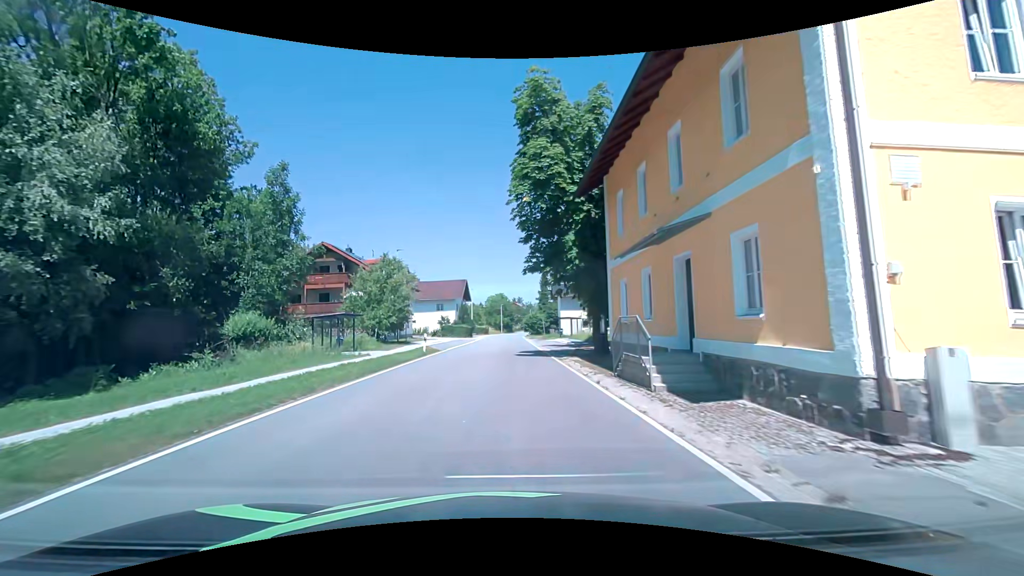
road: secondary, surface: asphalt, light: Day
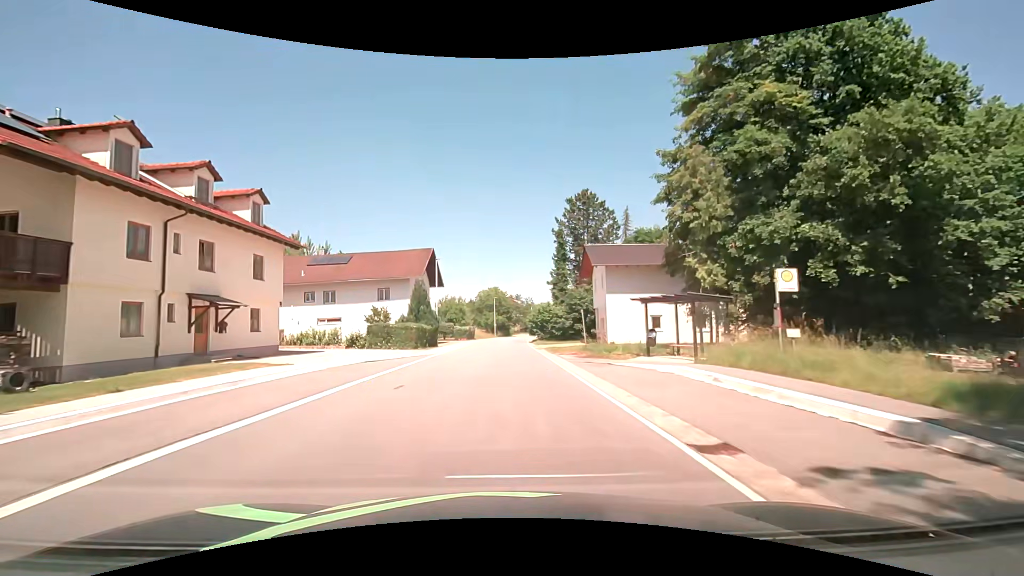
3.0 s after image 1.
(+0.6, +38.3) m; +1°
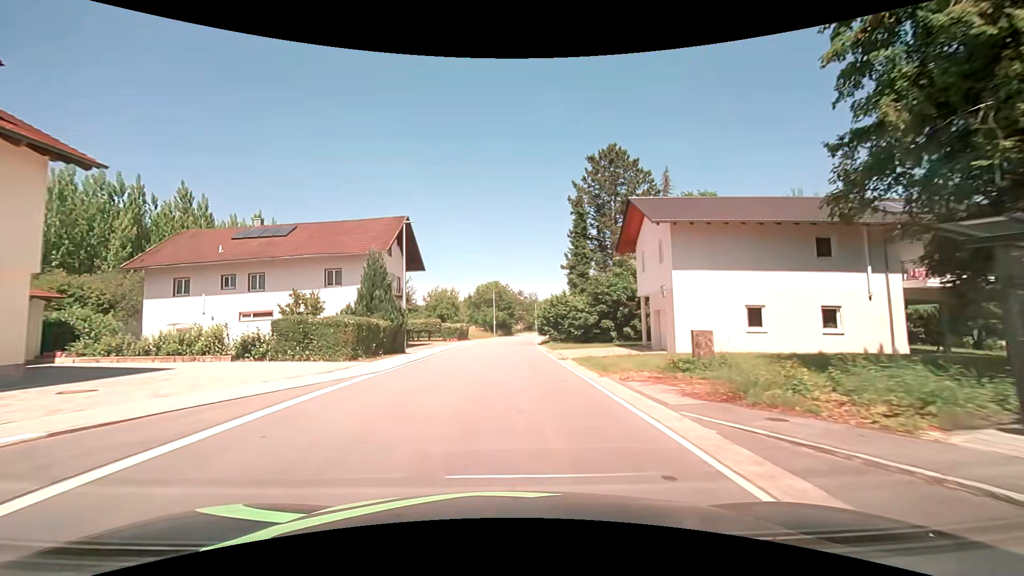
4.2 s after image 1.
(0.0, +15.3) m; 0°
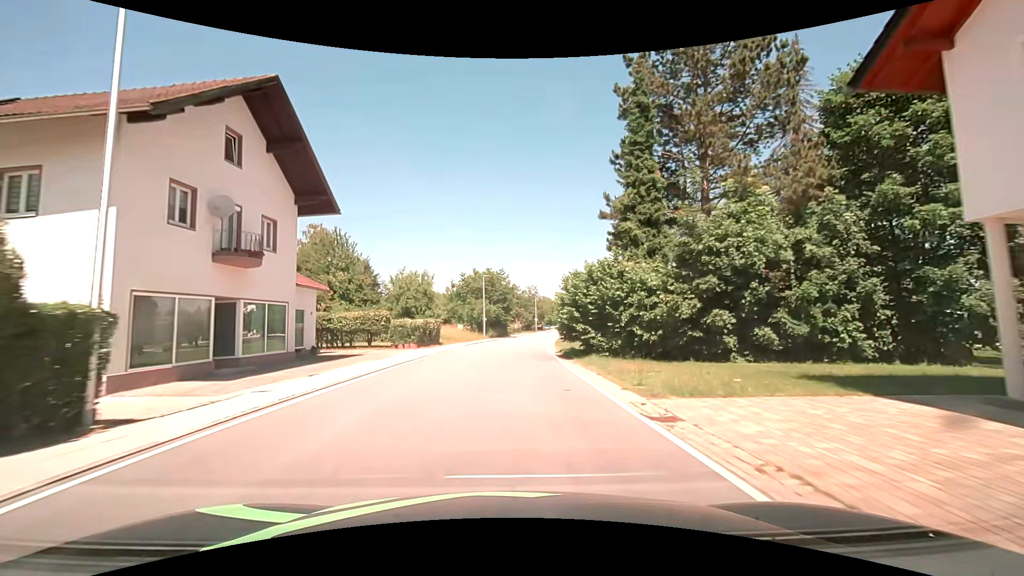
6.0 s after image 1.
(0.0, +23.0) m; 0°
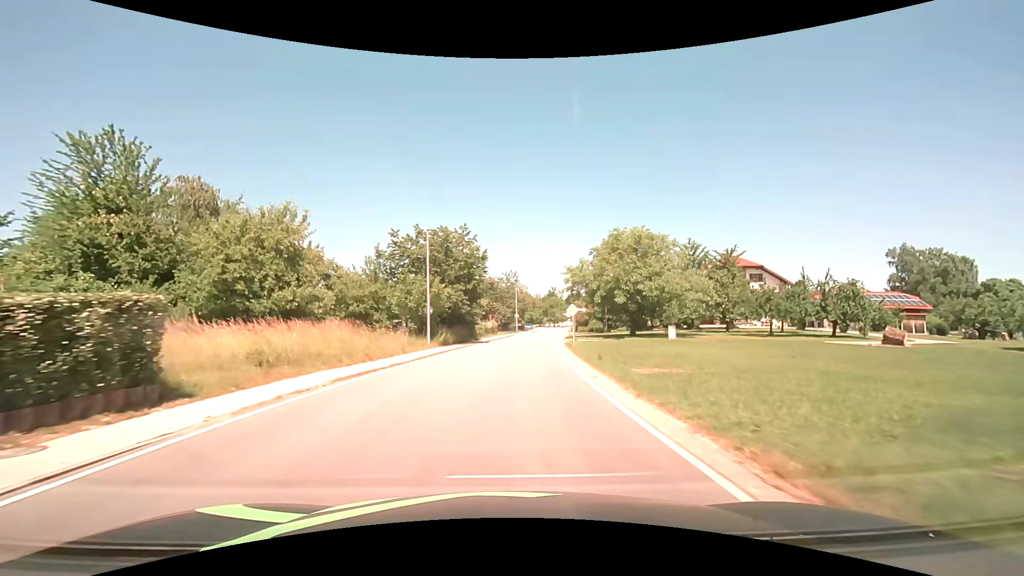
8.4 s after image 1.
(+0.5, +30.5) m; +3°
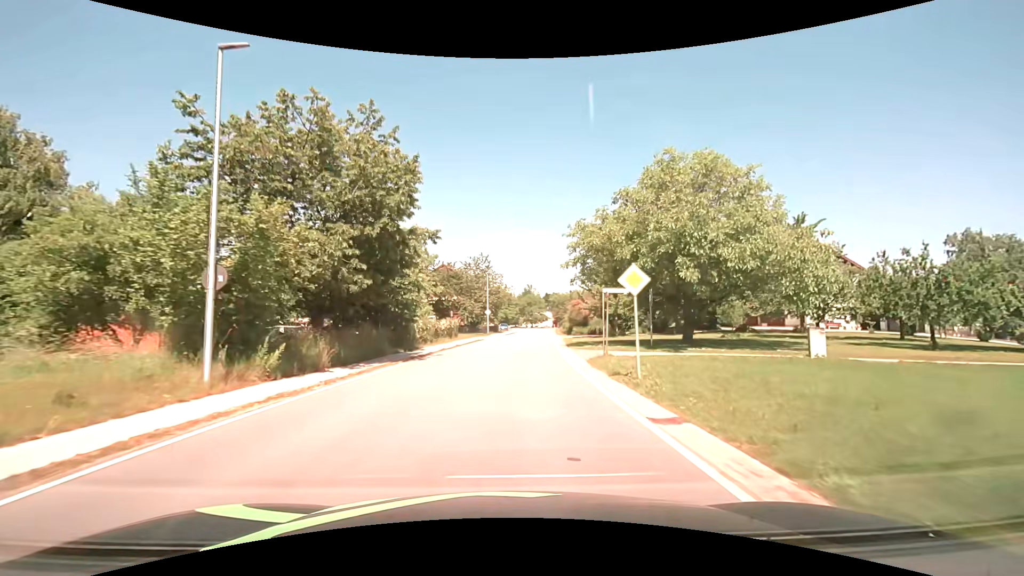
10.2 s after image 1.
(+0.7, +22.8) m; +3°
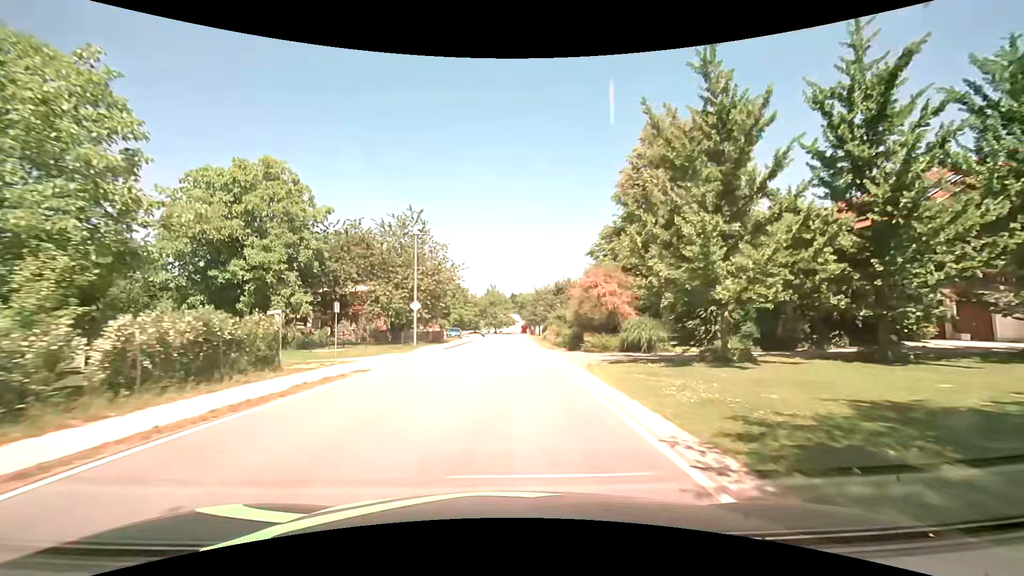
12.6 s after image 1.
(+1.3, +30.3) m; +4°
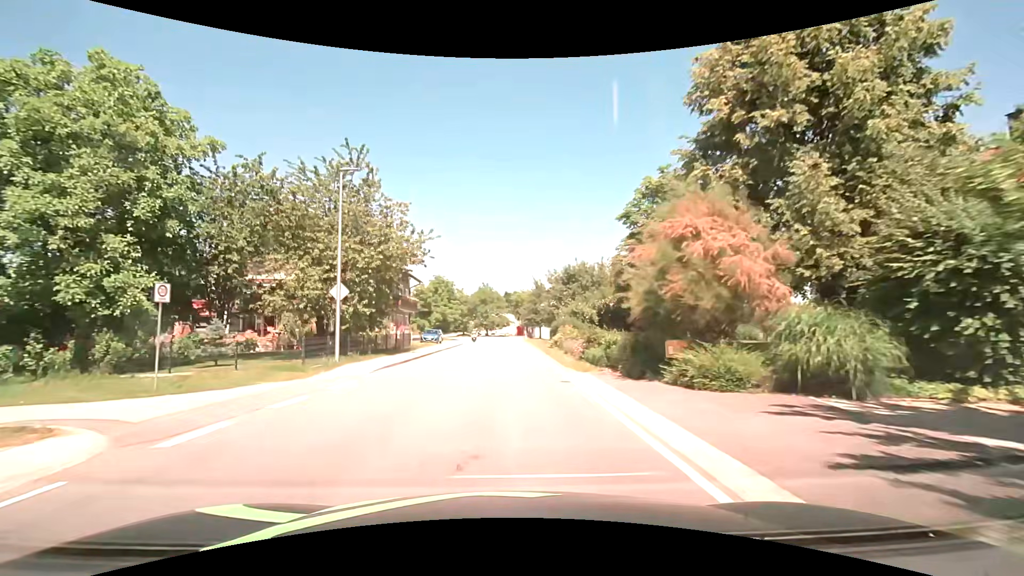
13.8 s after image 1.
(+0.2, +15.1) m; +1°
(0, +10) (0, +20) (0, +30) (0, +40) (0, +50) (0, +60) (-1, +70) (-3, +80) (-5, +89) (-9, +99) m
